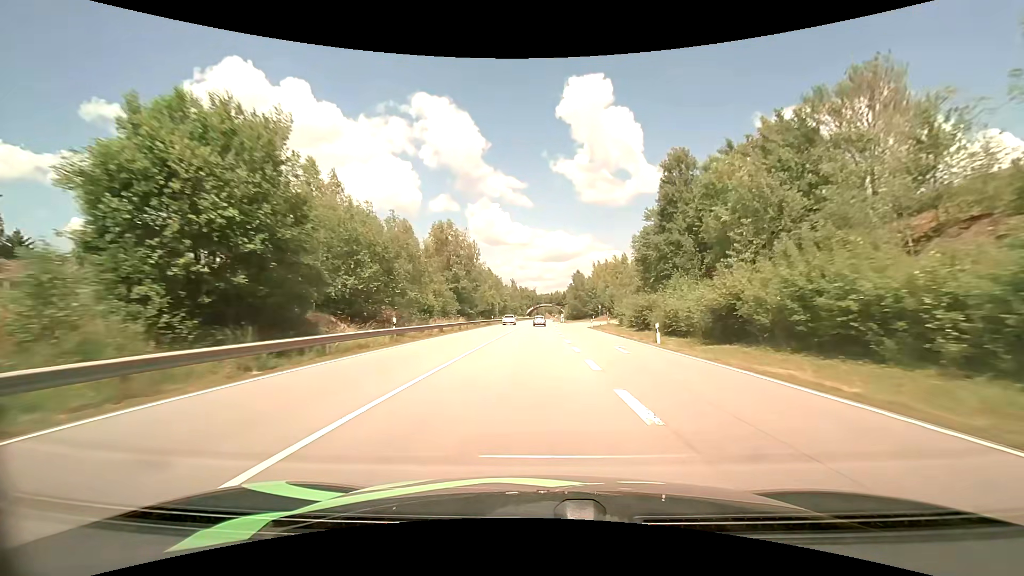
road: primary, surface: asphalt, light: Day
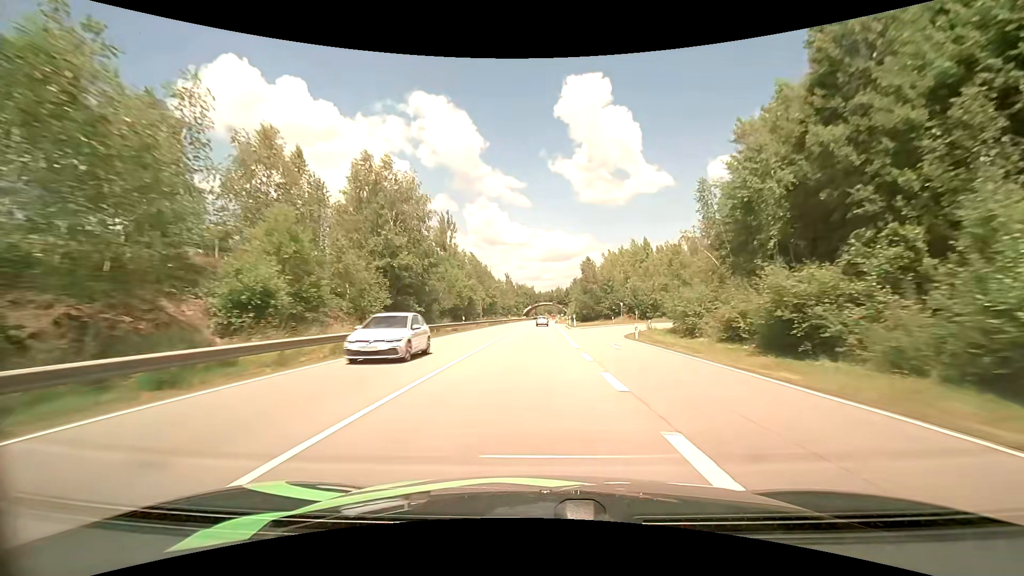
(+0.1, +27.2) m; 0°
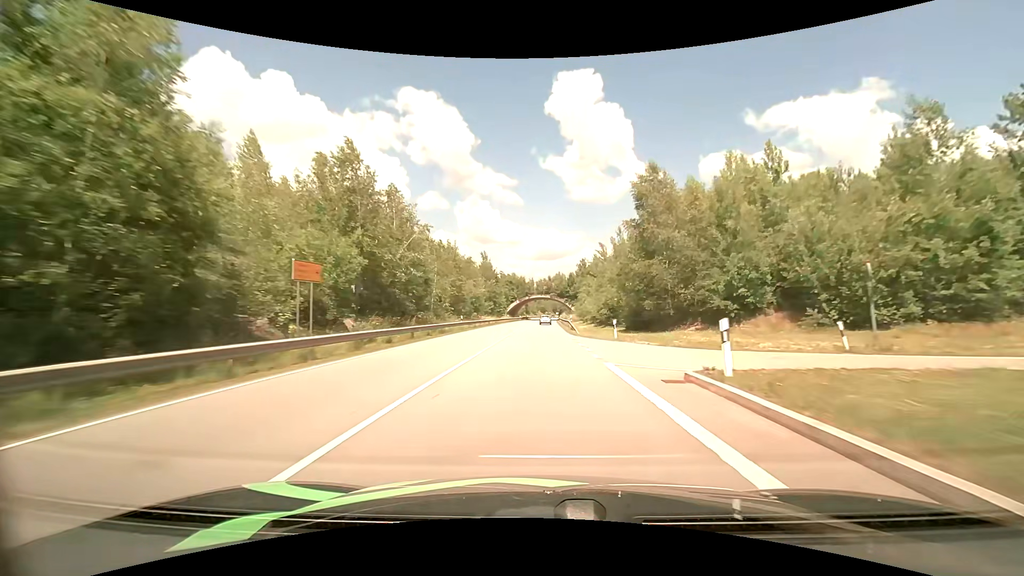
(+0.3, +54.9) m; +1°
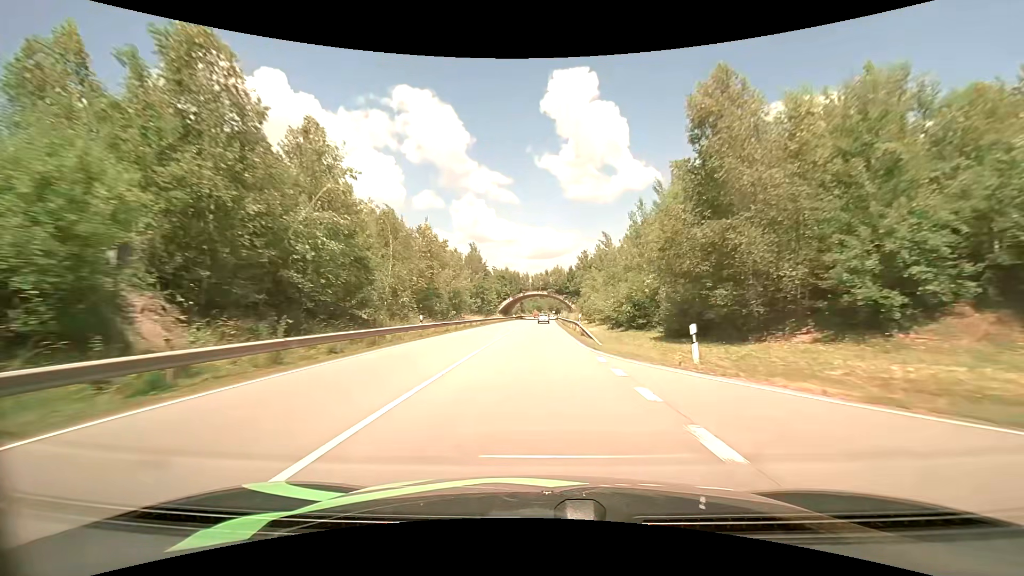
(0.0, +13.8) m; +1°
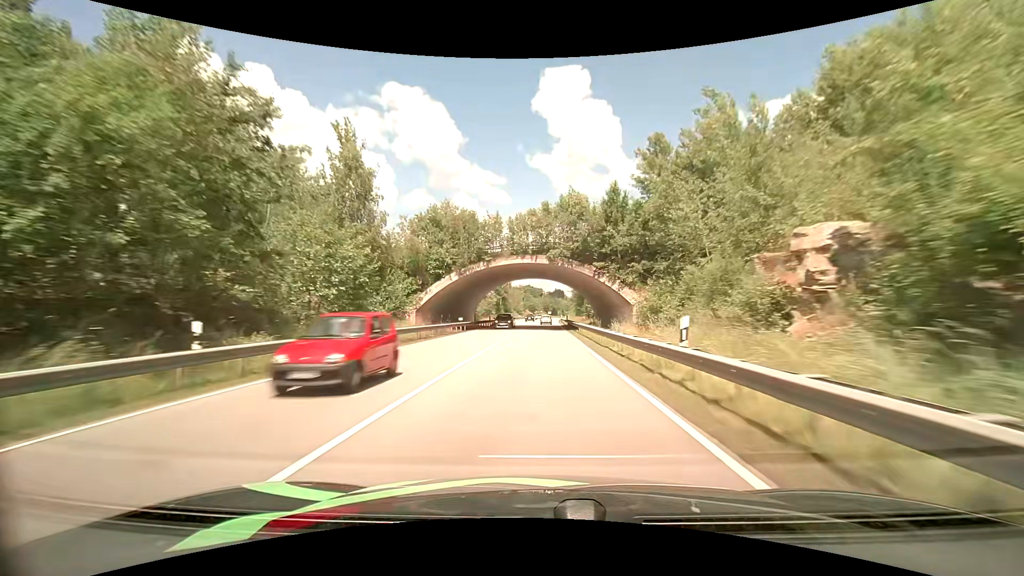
(+0.5, +67.6) m; +1°
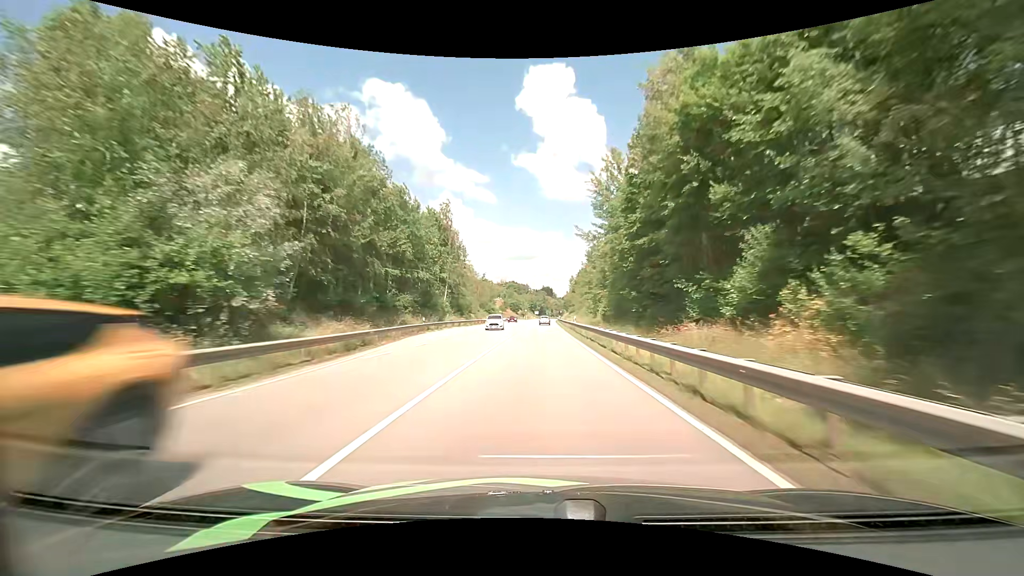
(+1.0, +68.4) m; +1°
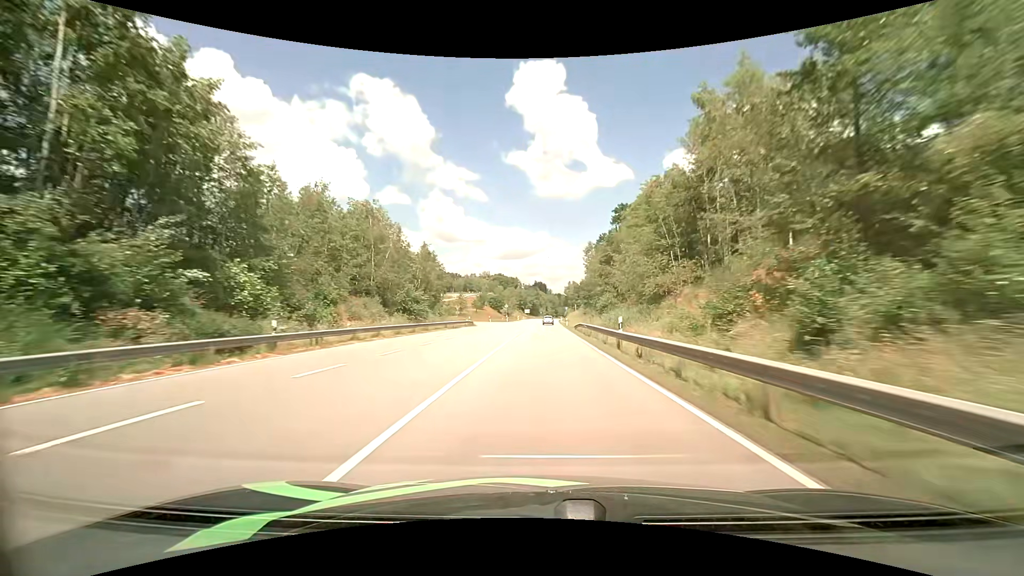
(+0.6, +71.1) m; +1°
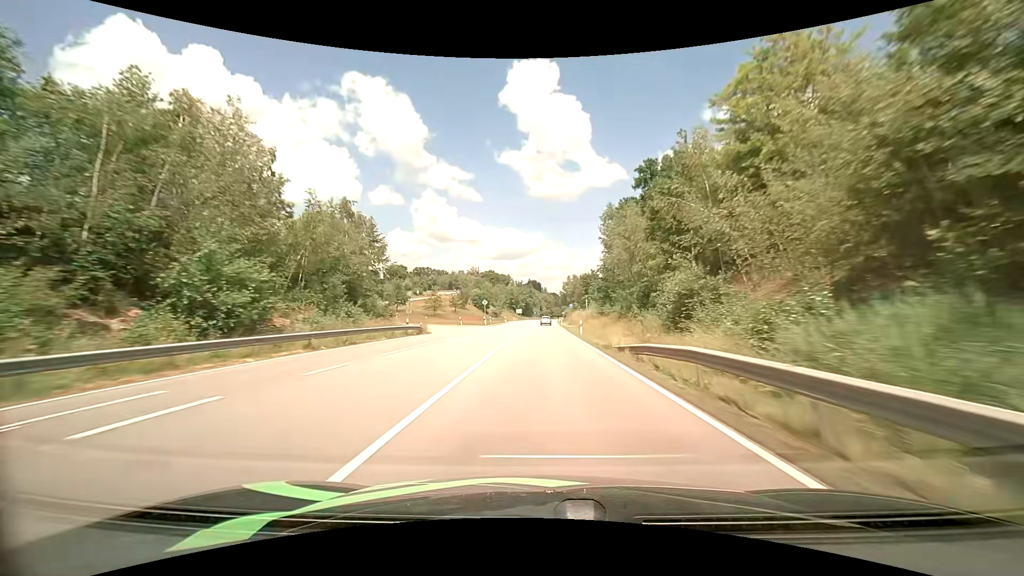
(+0.2, +29.4) m; +1°
(0, +10) (0, +20) (0, +30) (0, +40) (0, +50) (+1, +60) (+1, +70) (+1, +80) (+1, +90) (+1, +100) m
